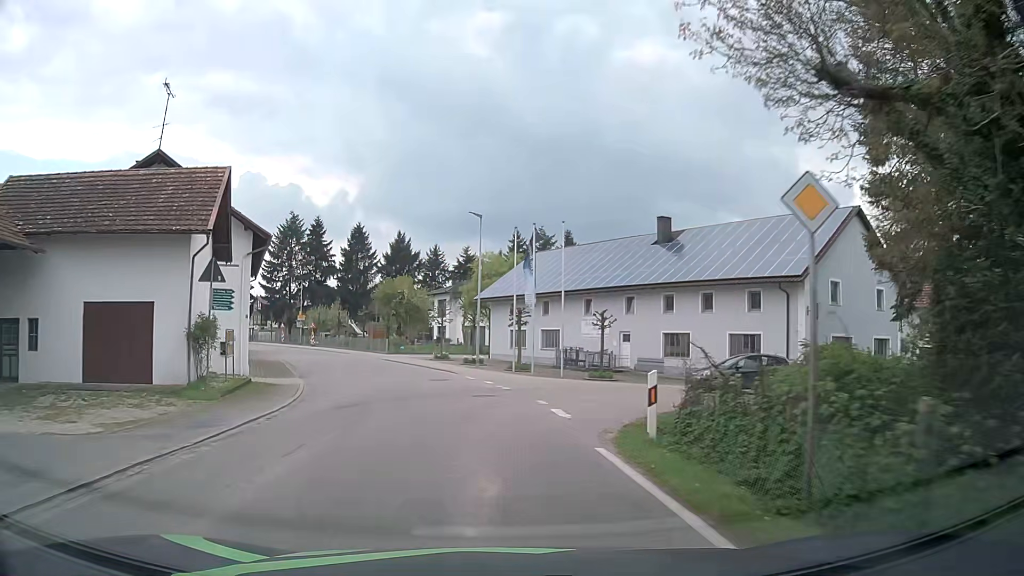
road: tertiary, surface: asphalt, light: Day
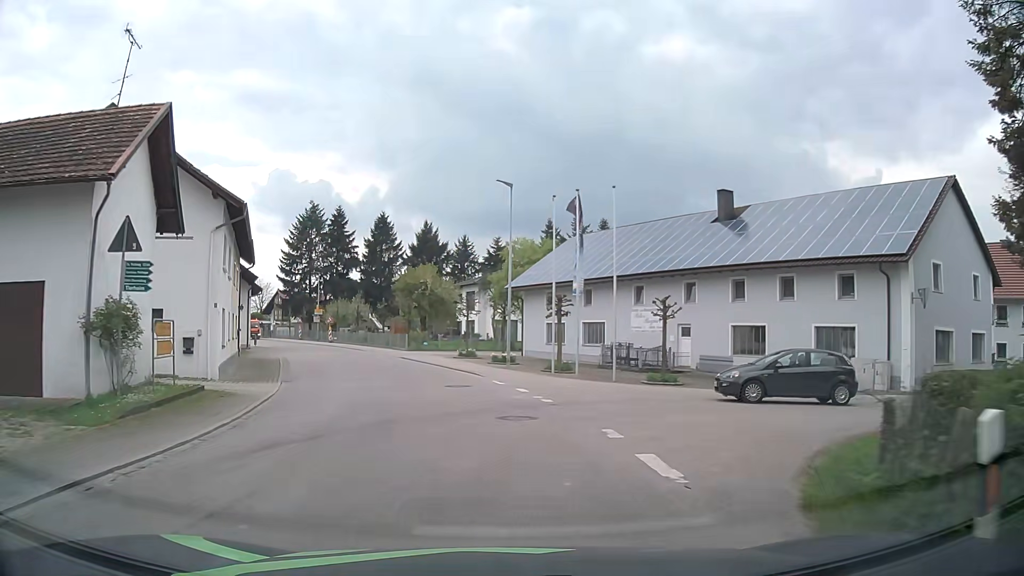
(-0.1, +6.4) m; -2°
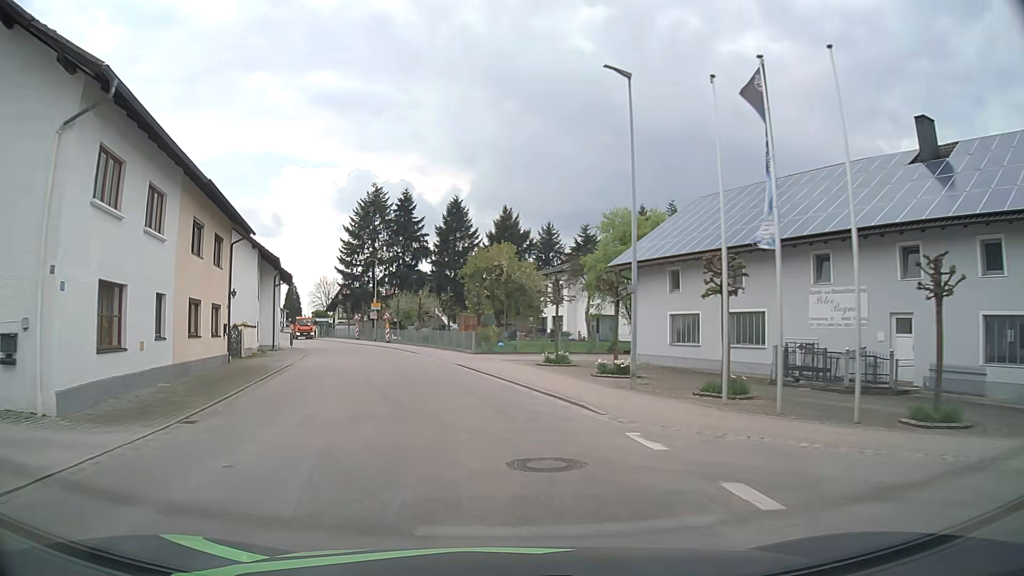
(-0.8, +13.1) m; -7°
(-1, +10) (-2, +20) (-4, +30) (-7, +39) (-11, +48) (-15, +57) (-20, +66) (-25, +75) (-30, +84) (-32, +93) m
